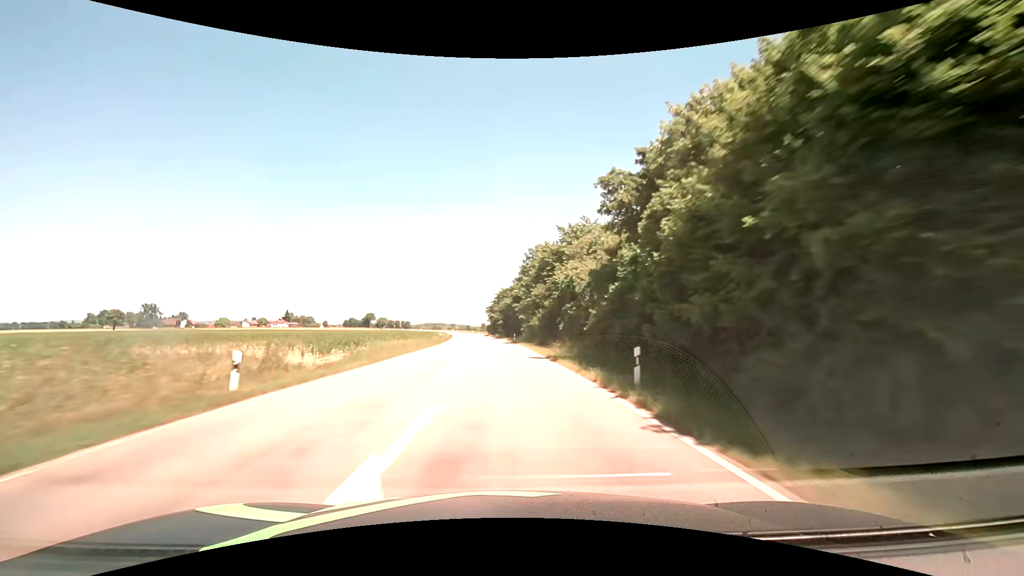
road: secondary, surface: asphalt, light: Day
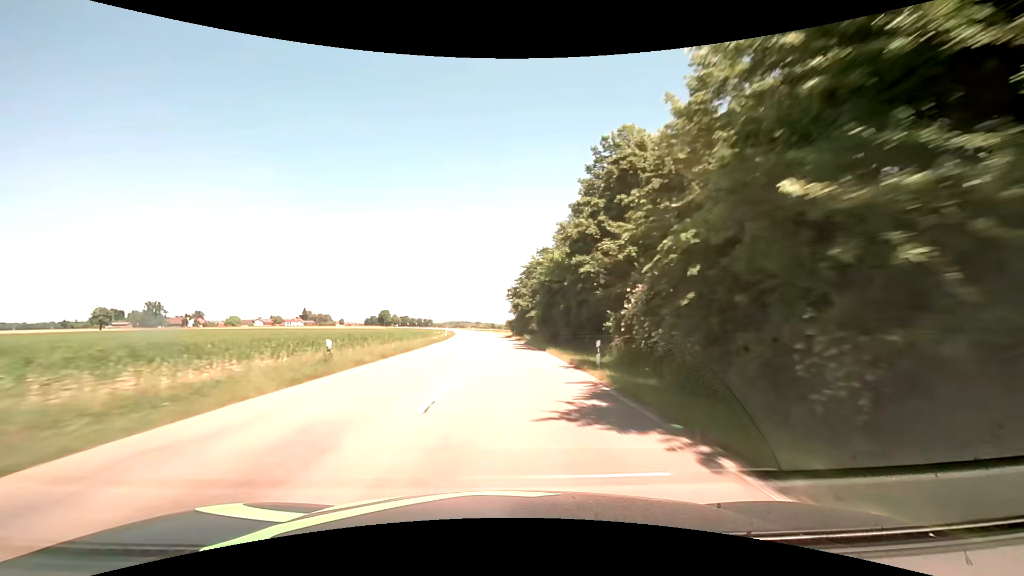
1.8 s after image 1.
(-1.4, +45.3) m; -3°
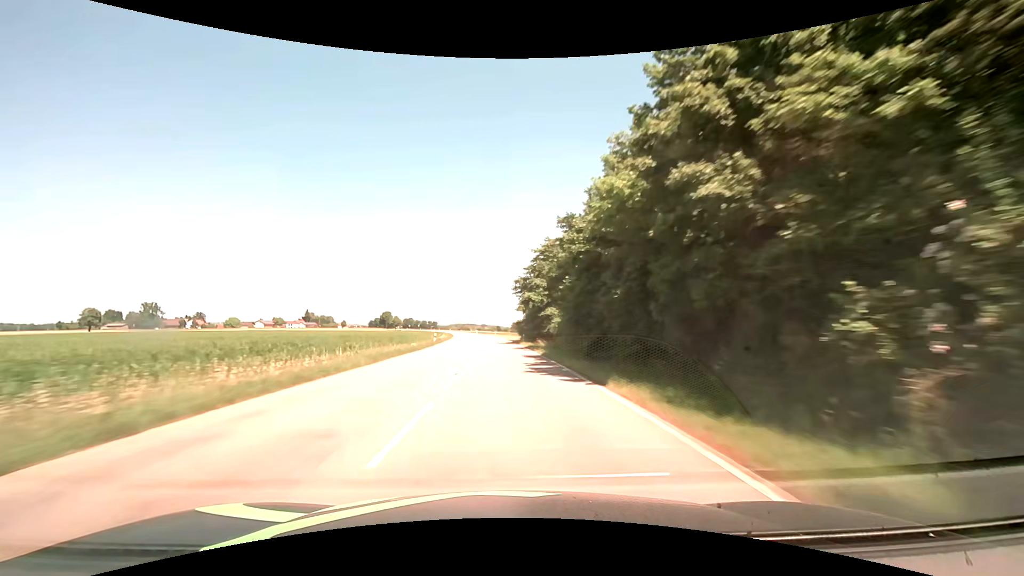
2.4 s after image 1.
(-0.1, +15.3) m; -1°
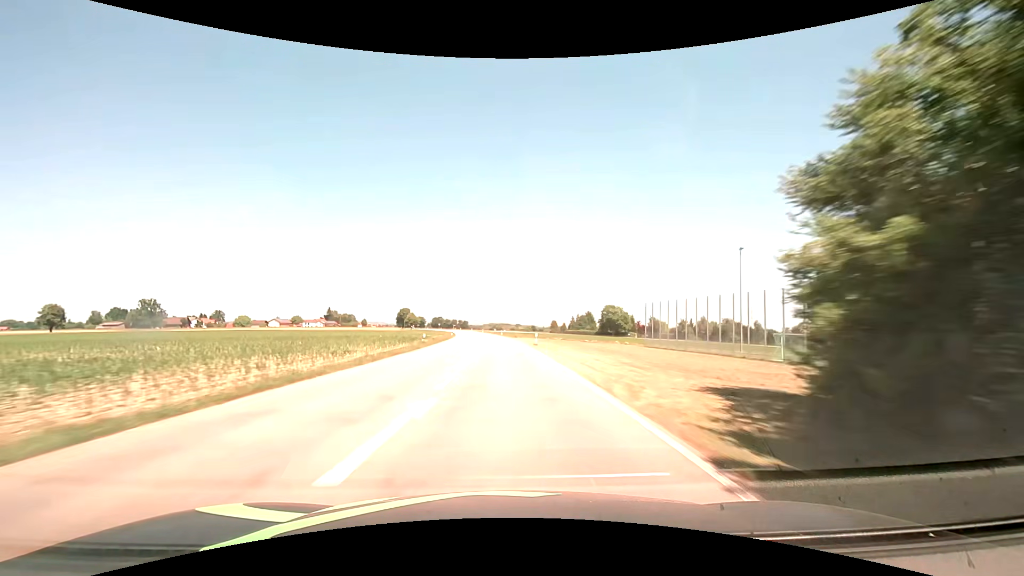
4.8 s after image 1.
(-1.8, +61.5) m; -4°
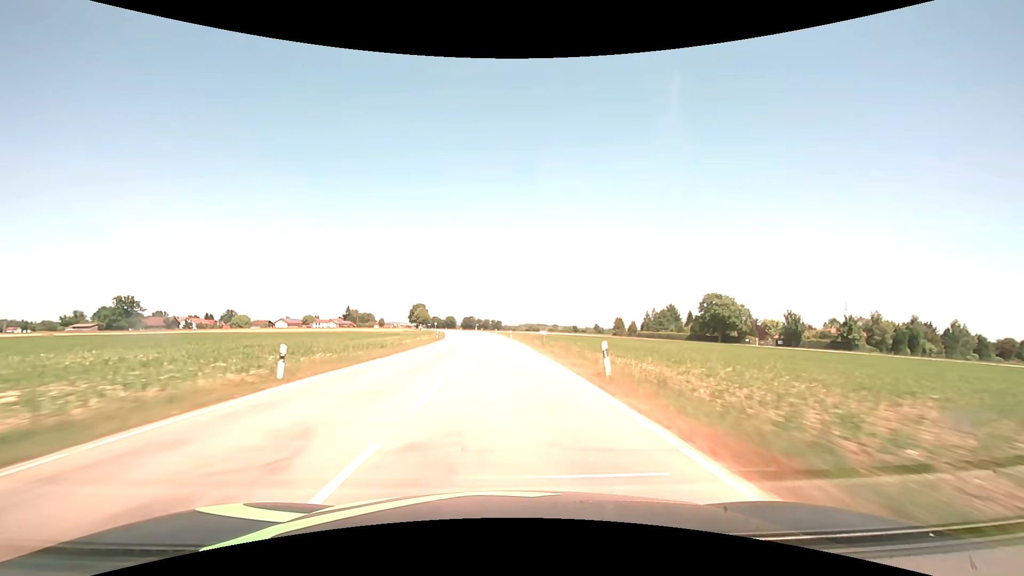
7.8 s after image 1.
(-2.7, +76.9) m; -4°
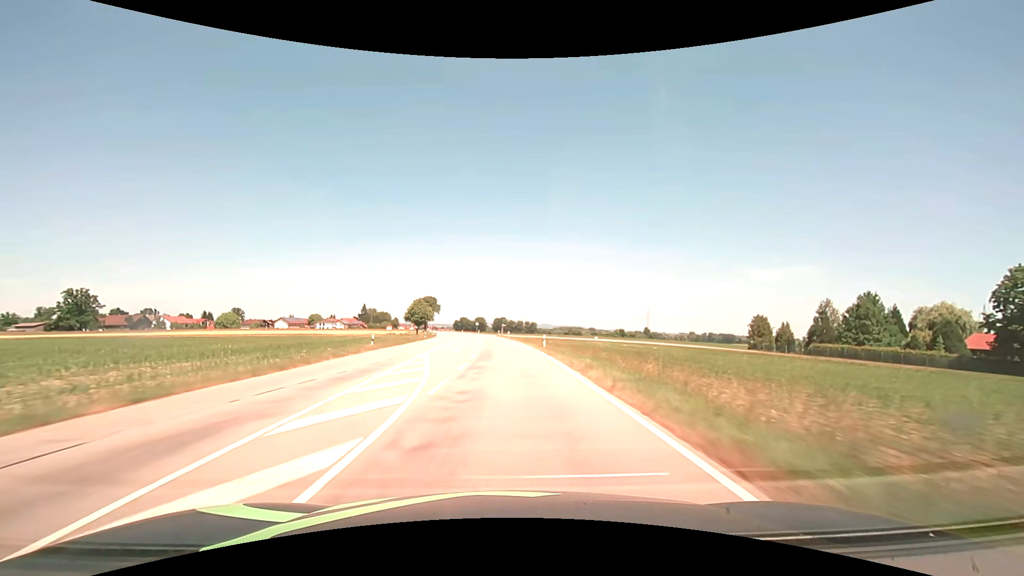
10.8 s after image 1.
(-2.8, +77.3) m; -4°
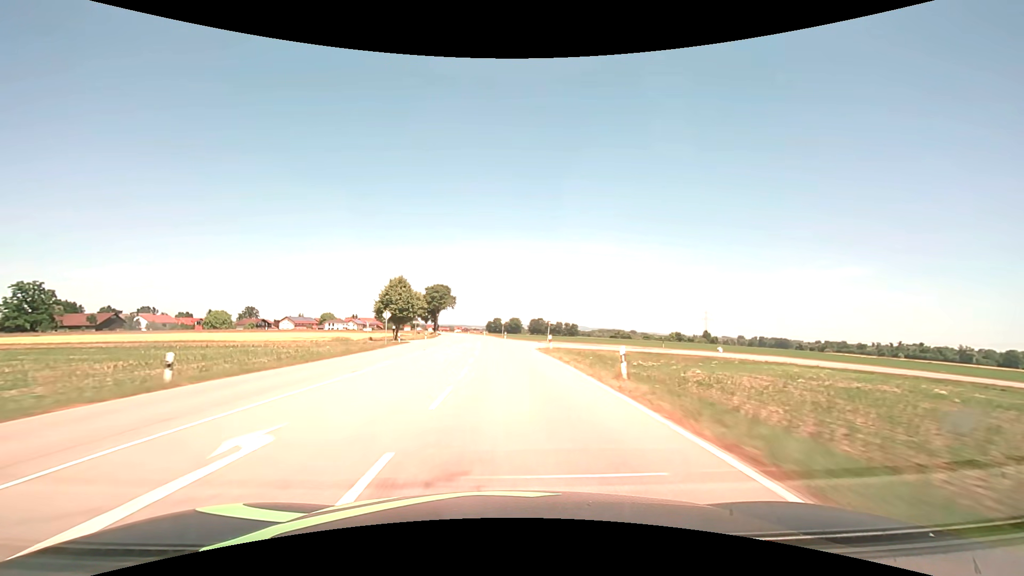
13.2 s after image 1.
(-1.9, +62.2) m; -4°
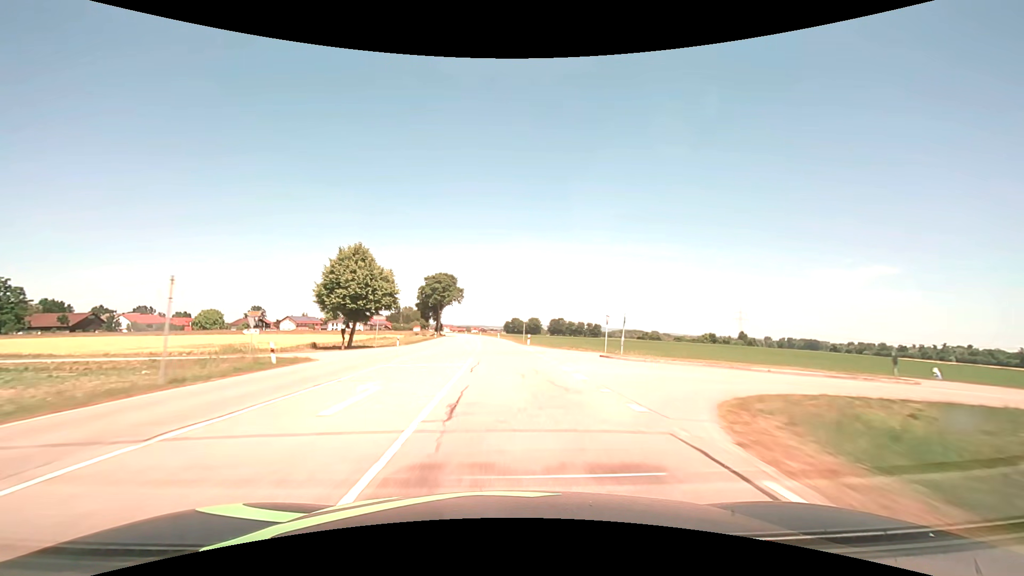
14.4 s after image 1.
(-0.6, +31.3) m; -2°
(0, +10) (0, +20) (-1, +30) (-1, +40) (-1, +50) (-2, +60) (-3, +70) (-4, +80) (-4, +90) (-5, +100) m
